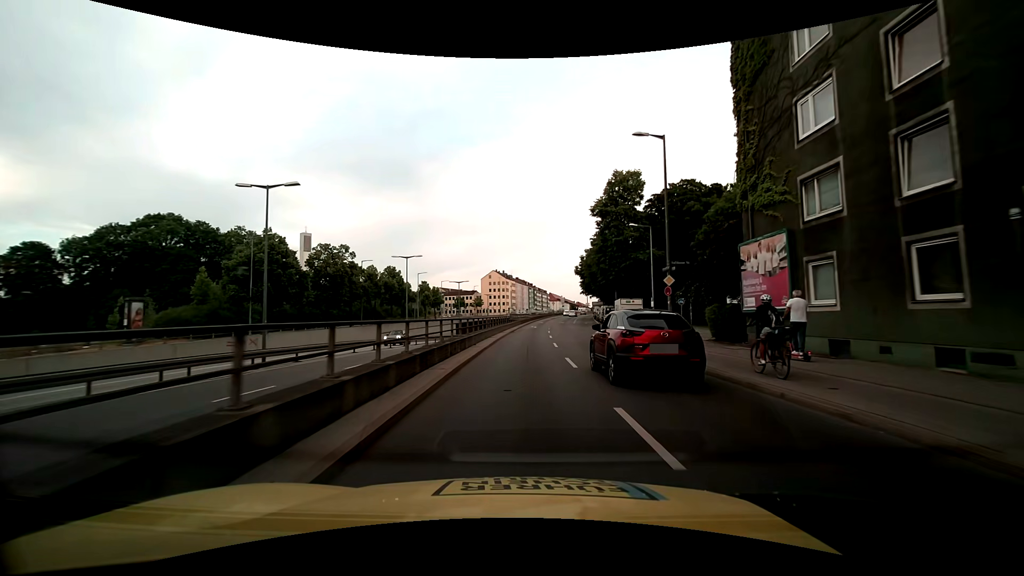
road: primary_link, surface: asphalt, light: Day
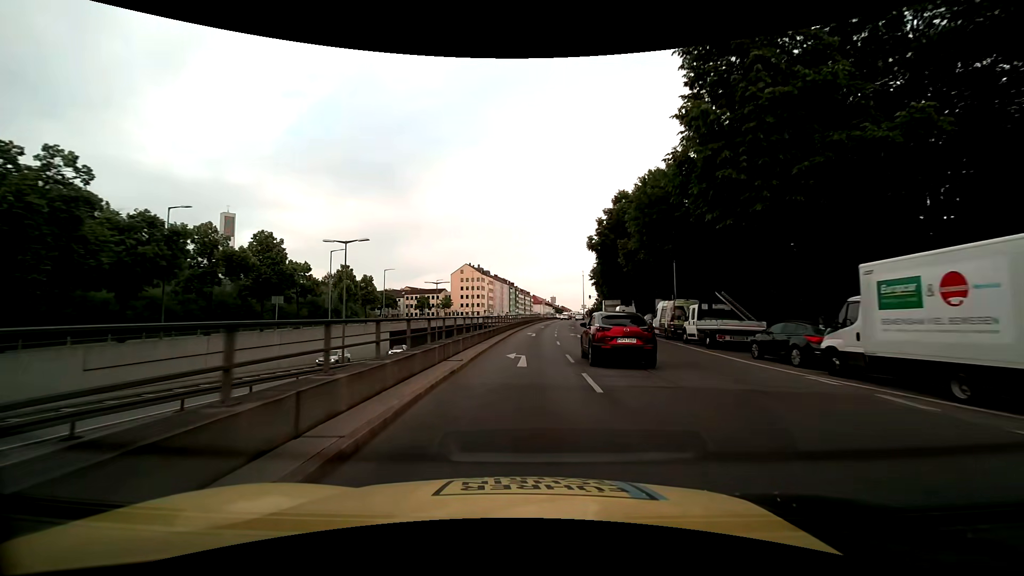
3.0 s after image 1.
(+0.6, +40.2) m; +2°
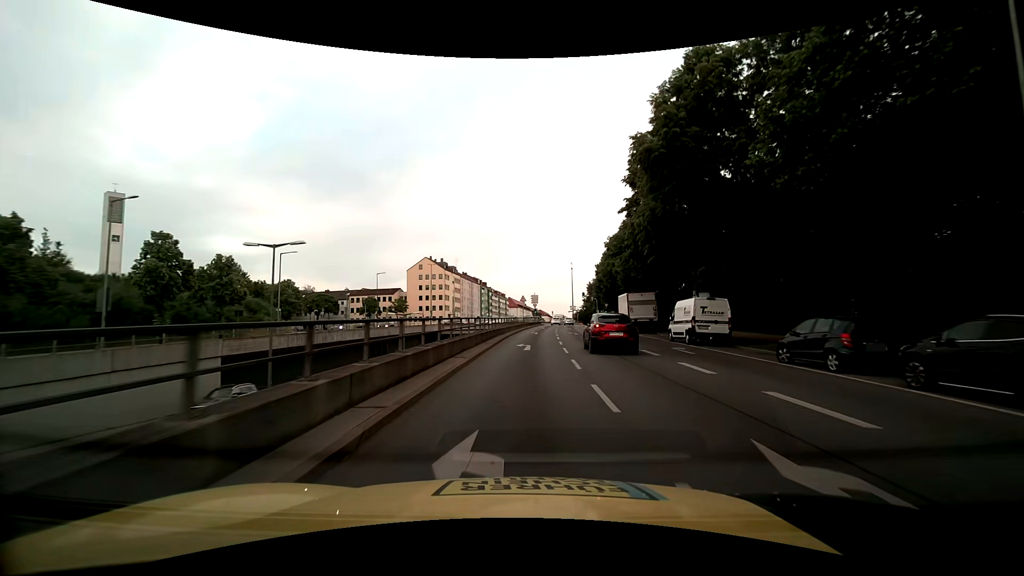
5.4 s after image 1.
(+0.8, +32.1) m; +3°
(0, +10) (0, +20) (+1, +30) (+1, +40) (+2, +50) (+3, +60) (+4, +70) (+5, +80) (+6, +90) (+5, +100) m
